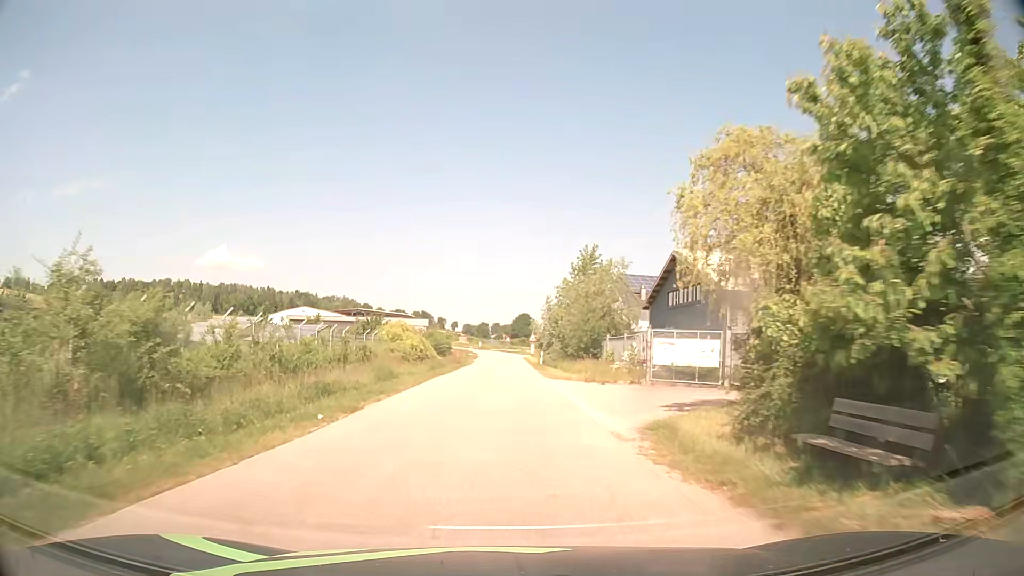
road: tertiary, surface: asphalt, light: Day
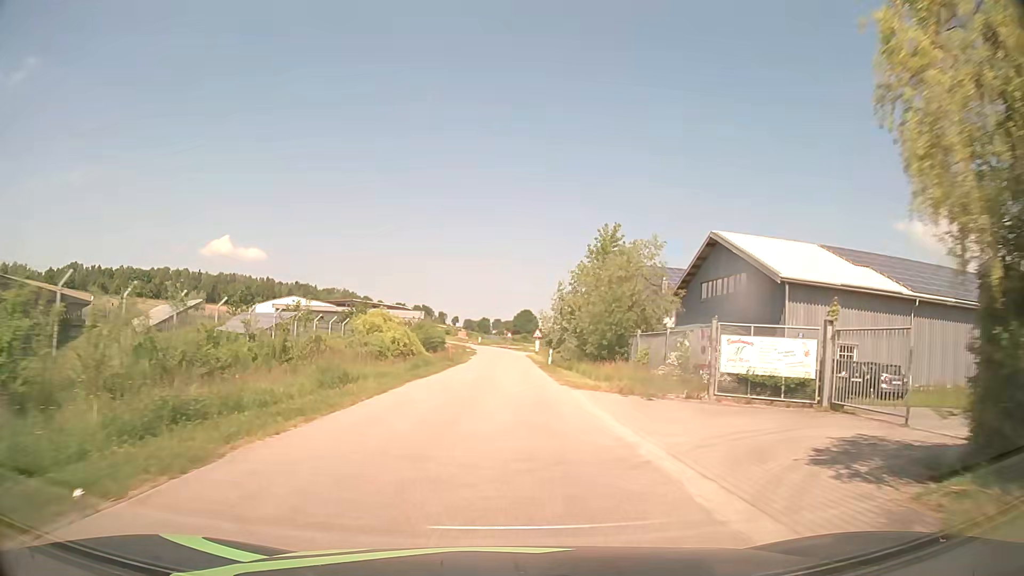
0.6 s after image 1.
(0.0, +8.3) m; 0°
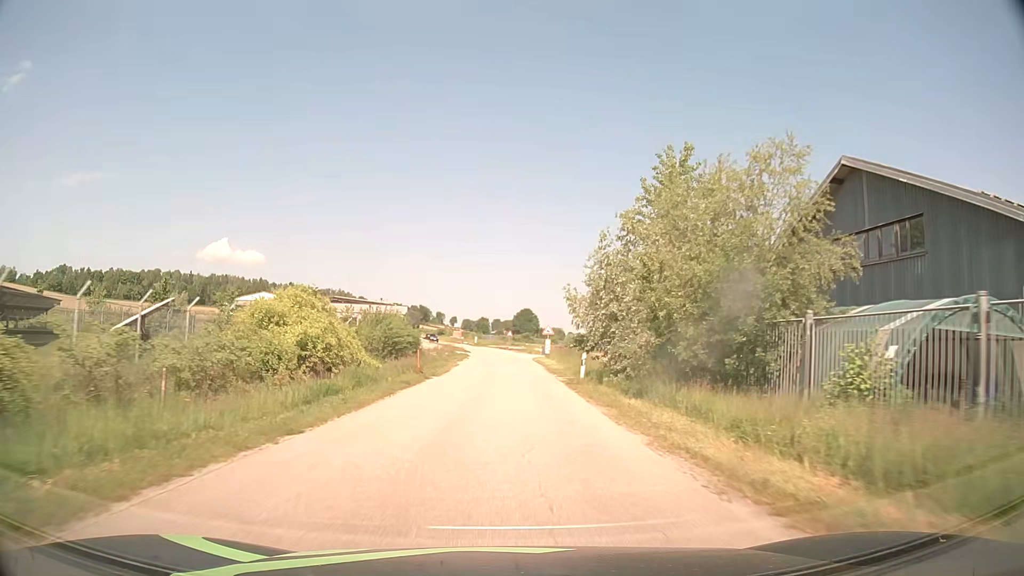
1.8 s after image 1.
(0.0, +16.9) m; 0°
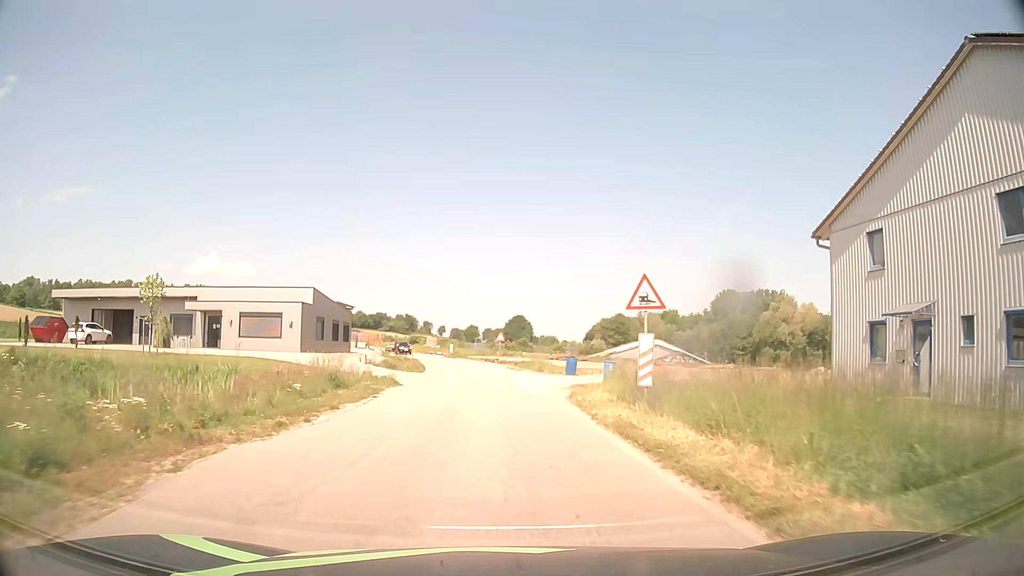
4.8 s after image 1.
(+0.5, +38.2) m; 0°
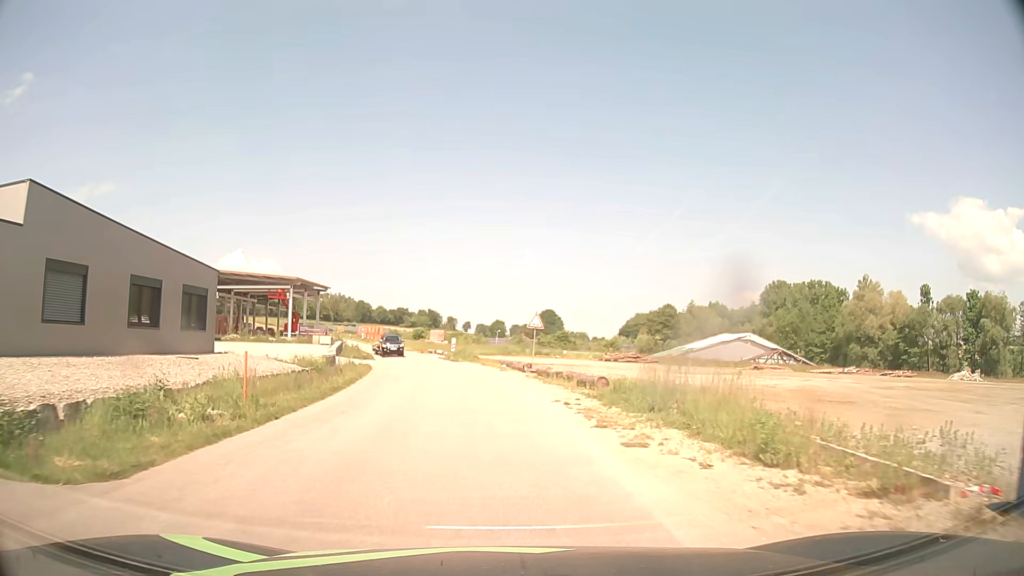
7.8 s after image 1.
(-0.2, +32.3) m; -2°
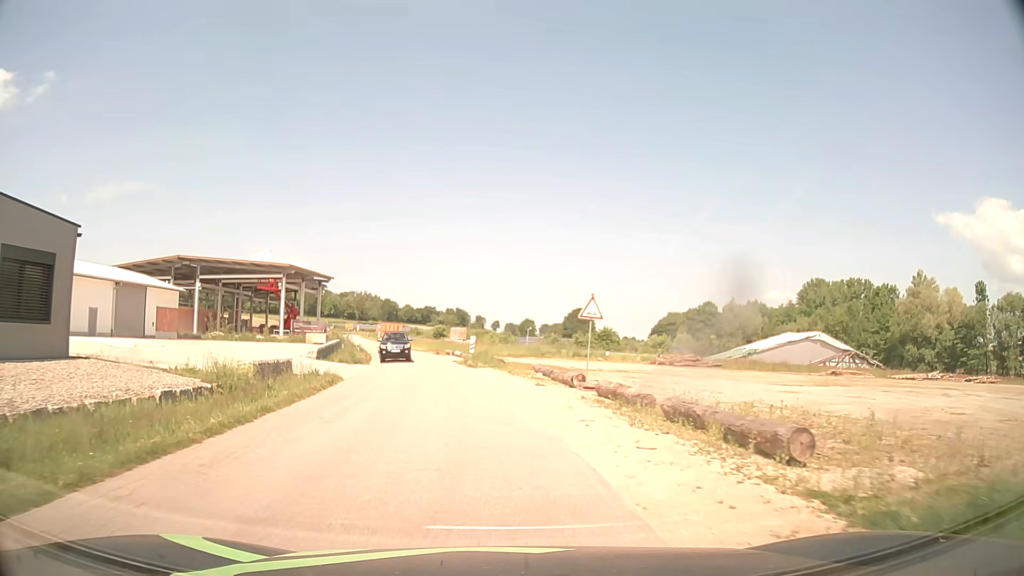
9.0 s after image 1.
(-0.2, +11.8) m; -2°
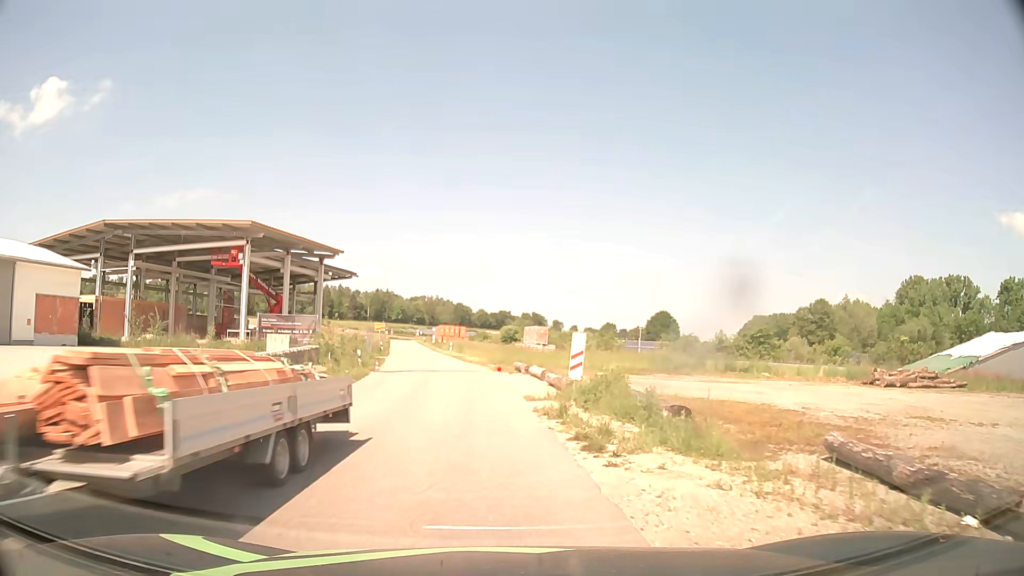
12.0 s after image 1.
(-1.5, +25.4) m; -6°
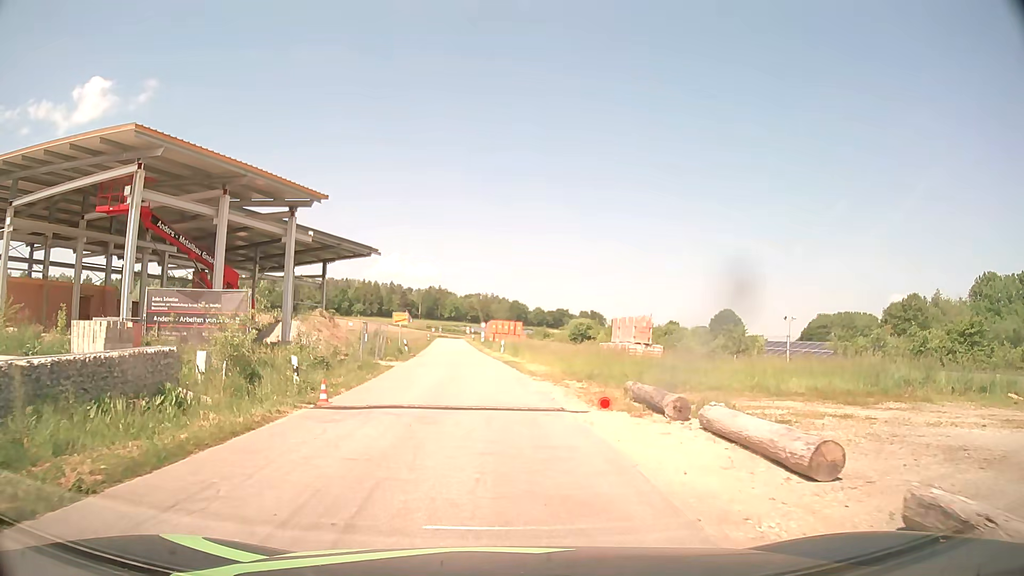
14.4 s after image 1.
(-1.0, +18.0) m; -5°
